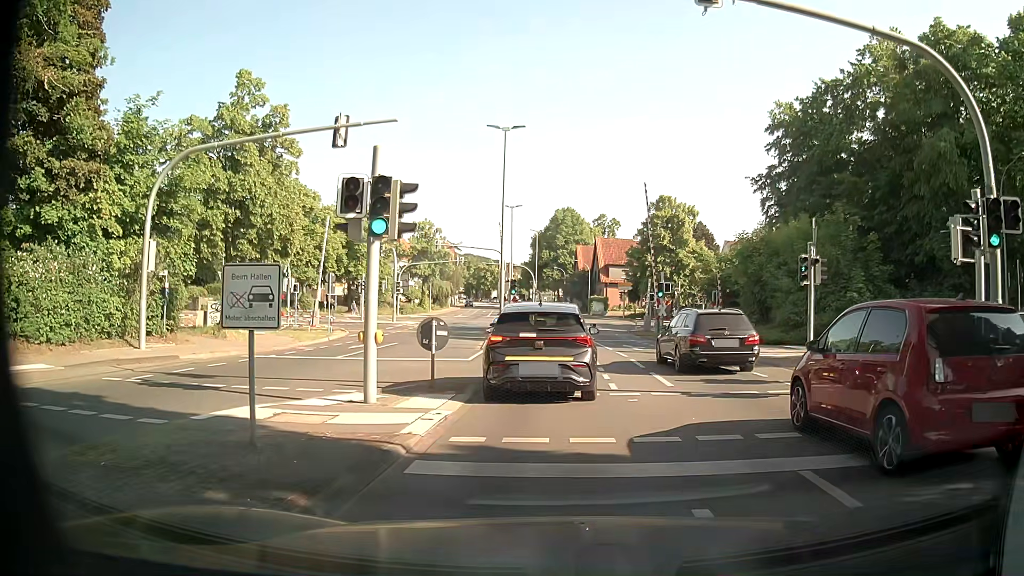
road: tertiary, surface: asphalt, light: Day
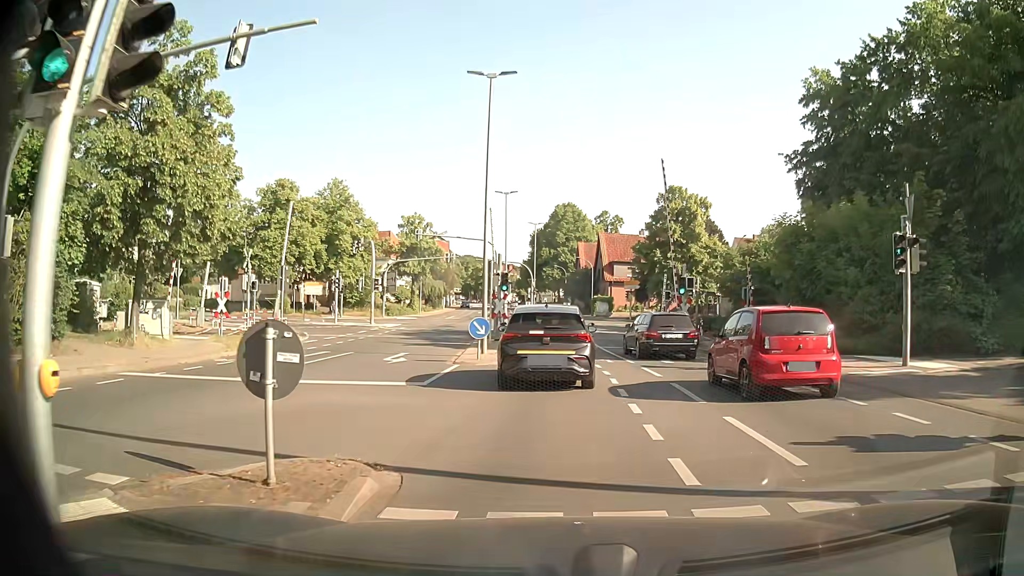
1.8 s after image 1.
(+0.2, +7.2) m; +2°
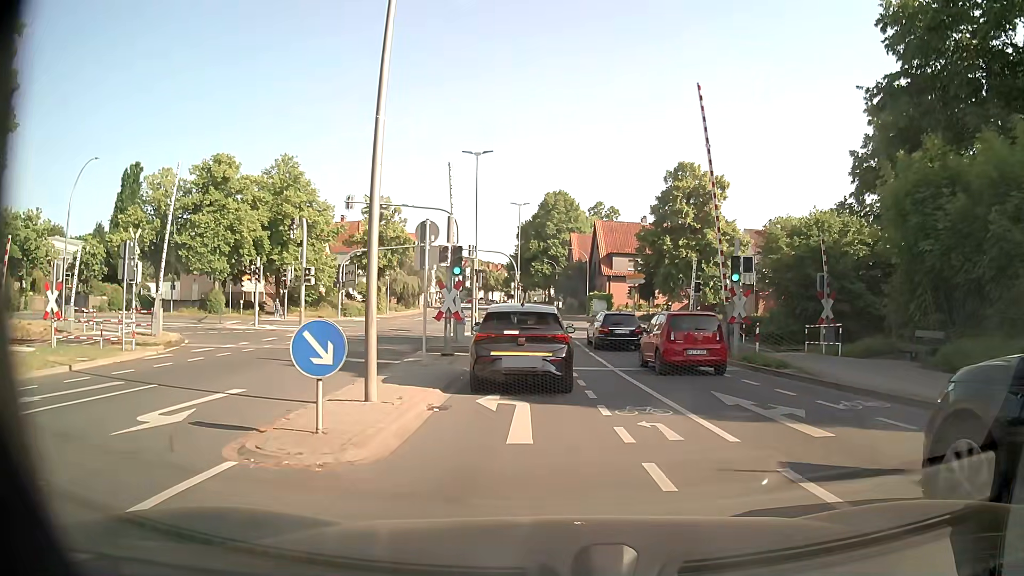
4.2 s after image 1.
(0.0, +12.3) m; 0°
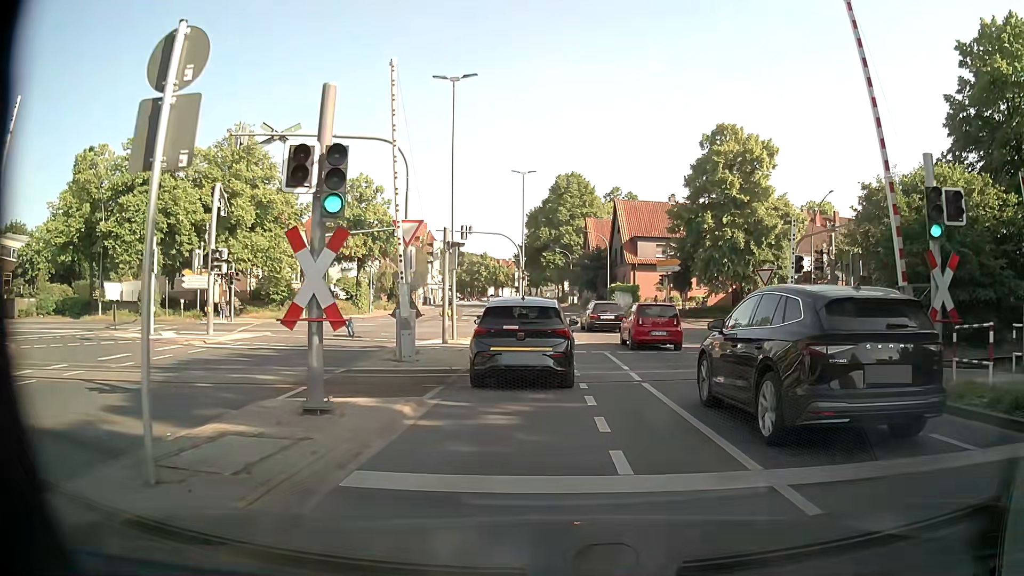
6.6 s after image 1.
(0.0, +12.0) m; 0°
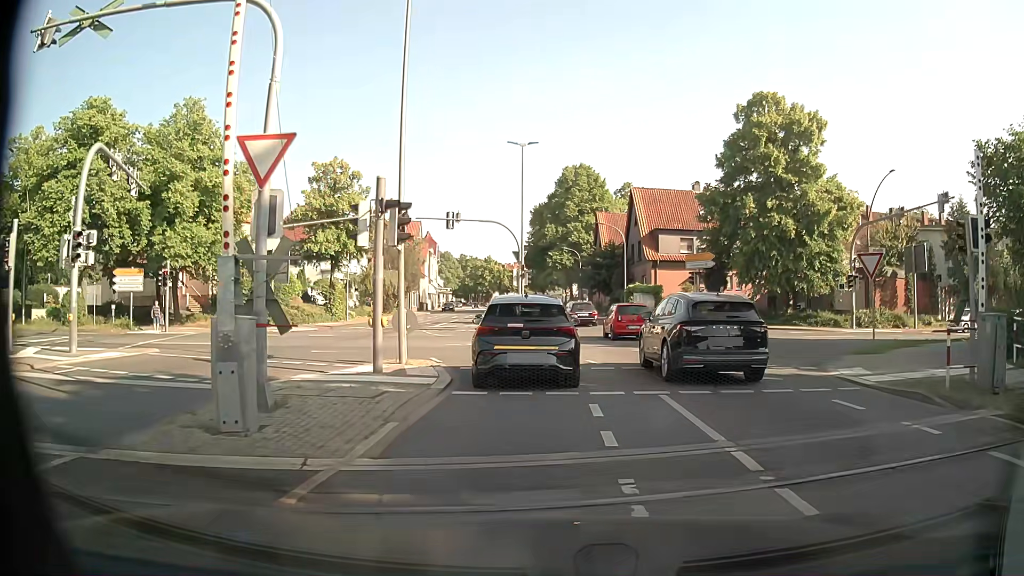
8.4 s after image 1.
(-0.1, +9.2) m; -2°
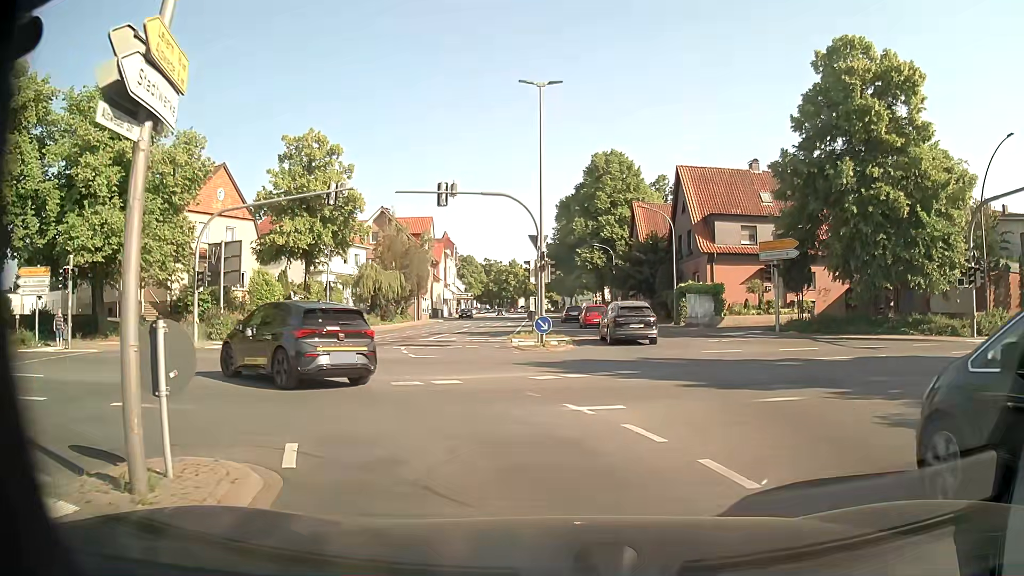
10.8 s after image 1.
(-0.1, +10.8) m; -1°
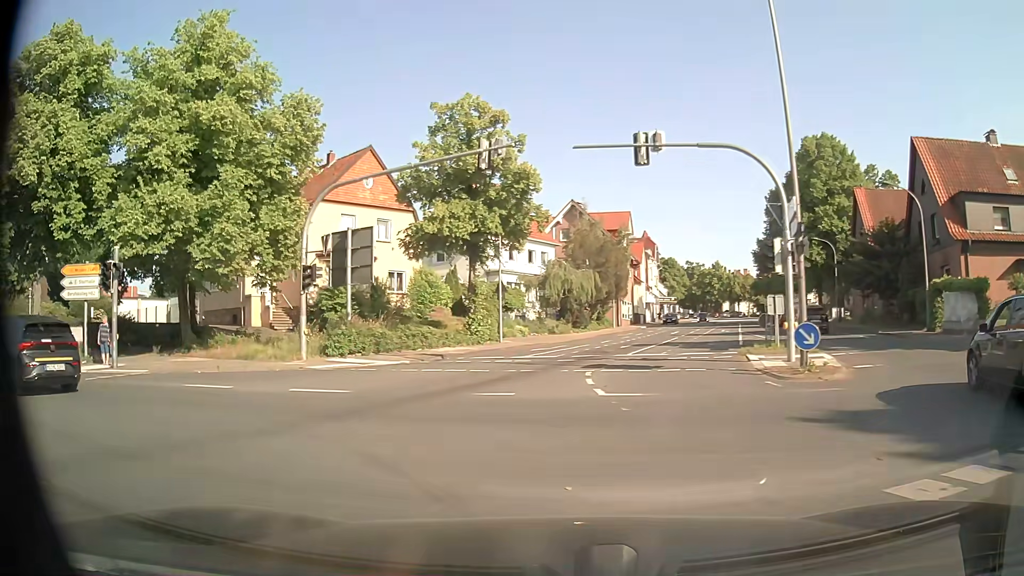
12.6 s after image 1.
(-0.9, +8.8) m; -15°
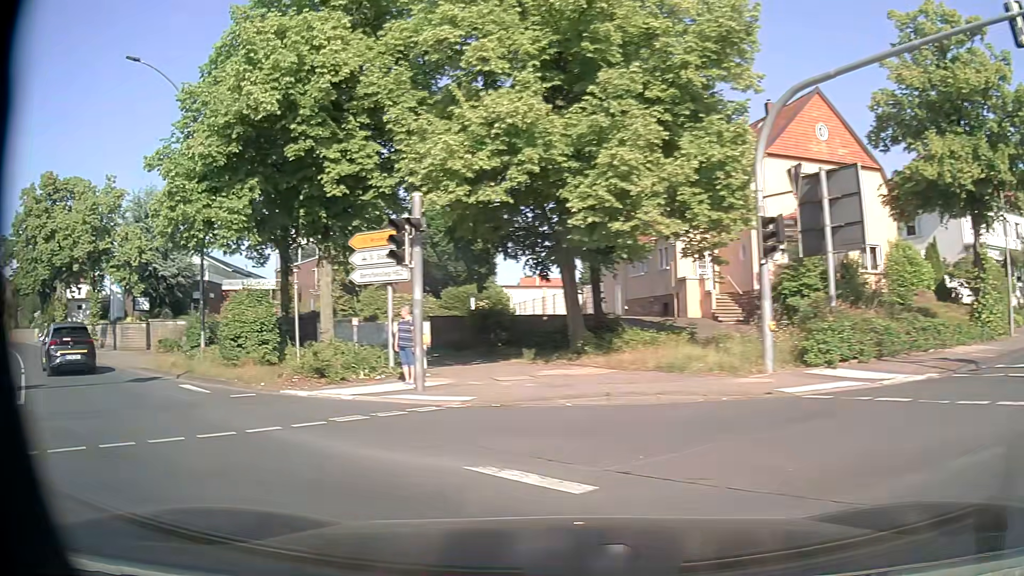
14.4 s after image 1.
(-2.8, +9.1) m; -37°
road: primary
(-4, +9) (-12, +15) (-20, +21) (-28, +27) (-36, +33) (-44, +38) (-53, +44) (-61, +49) (-70, +54) (-79, +59) m
